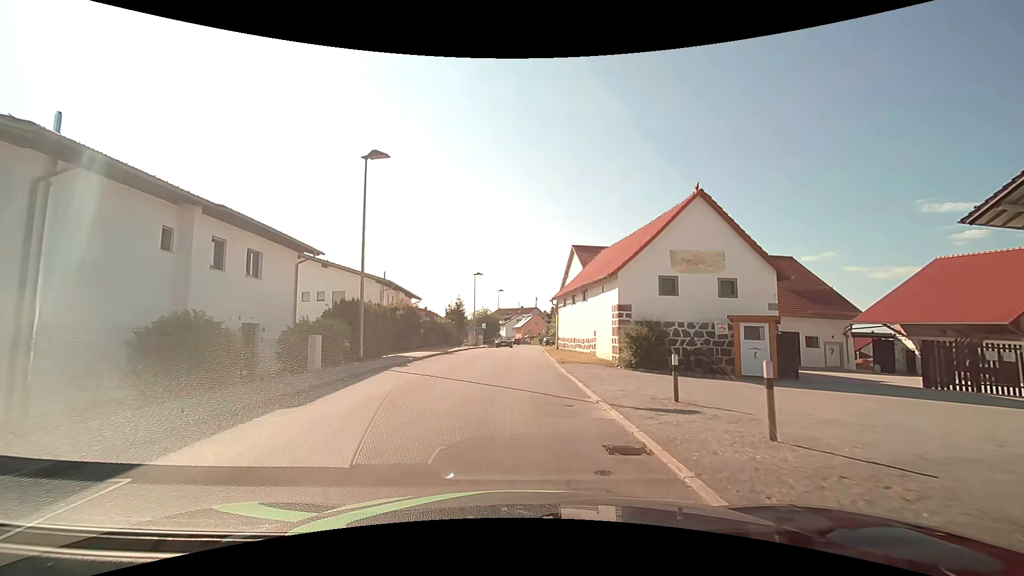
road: unclassified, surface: asphalt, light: Day
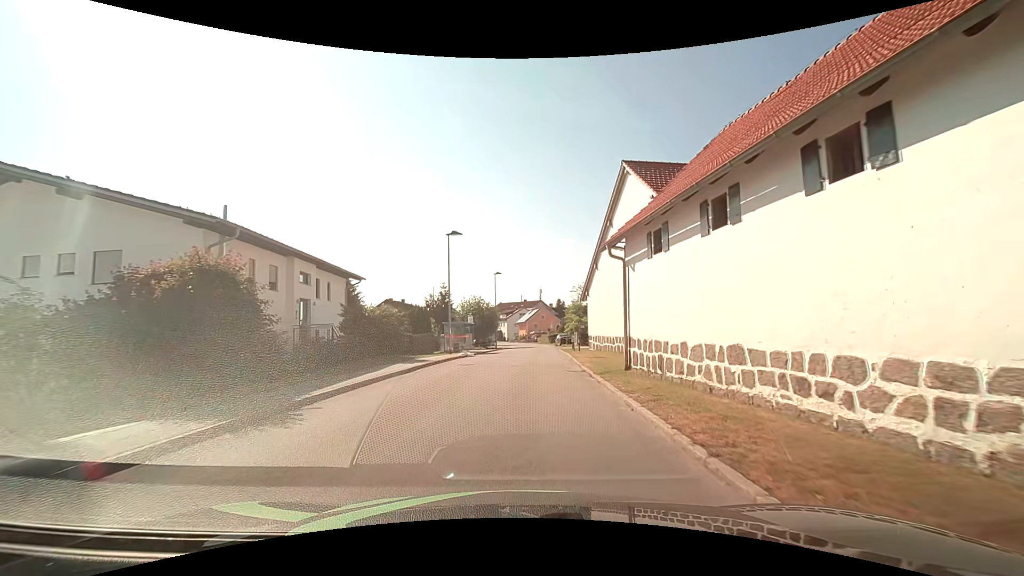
(0.0, +22.0) m; 0°
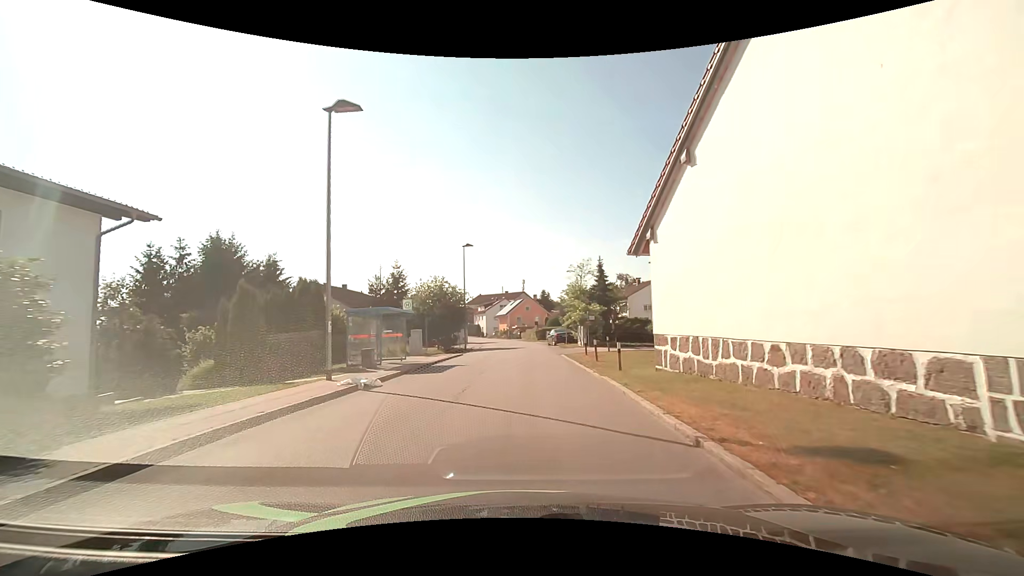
(+0.2, +18.4) m; +2°
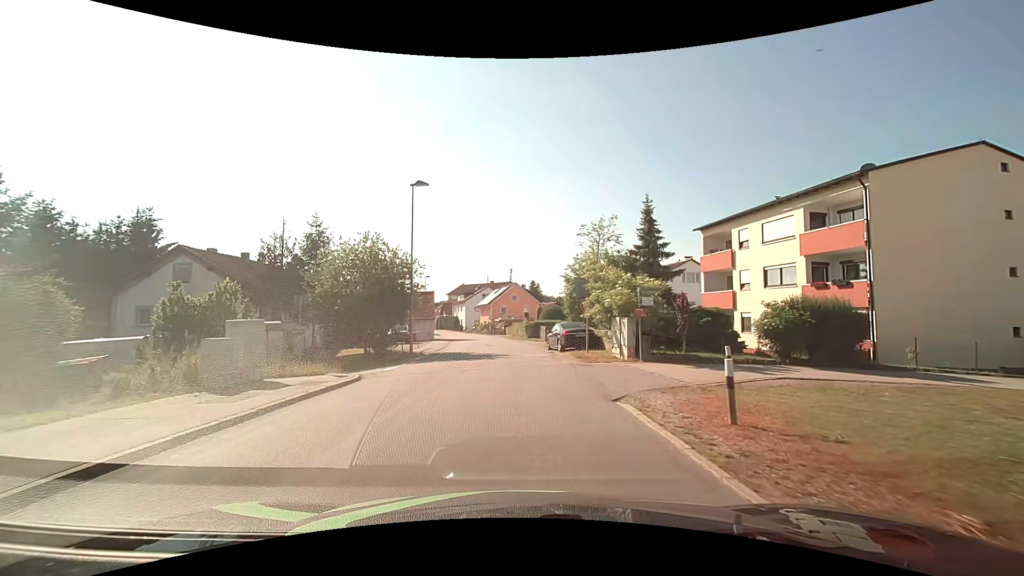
(+0.1, +18.5) m; +1°
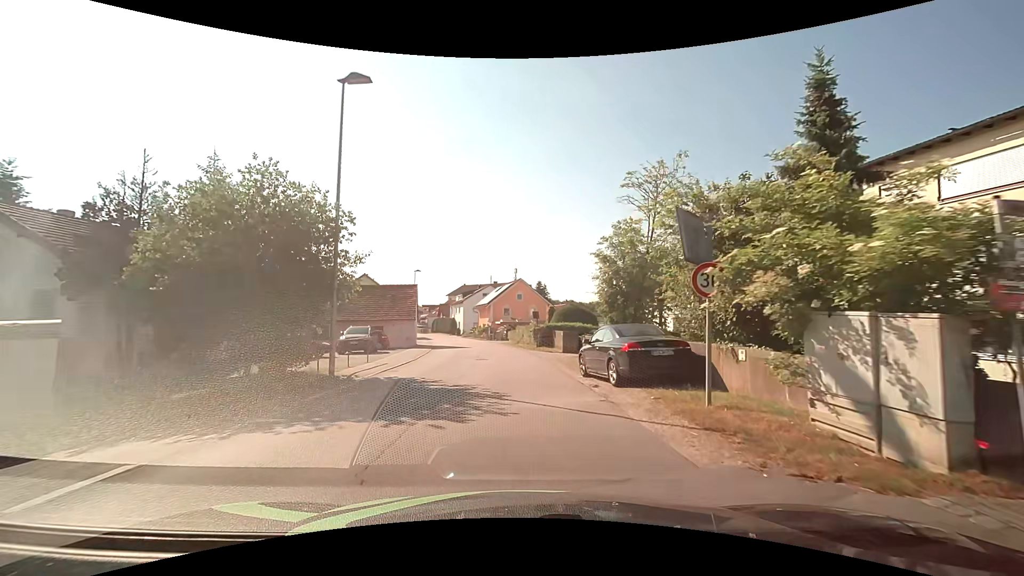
(-0.1, +12.8) m; -1°
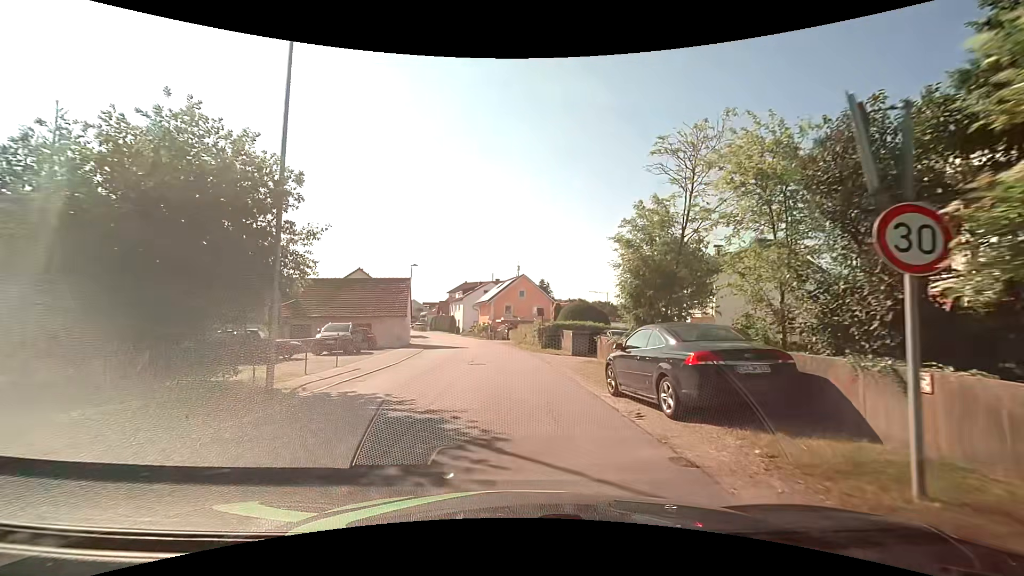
(0.0, +4.1) m; -1°
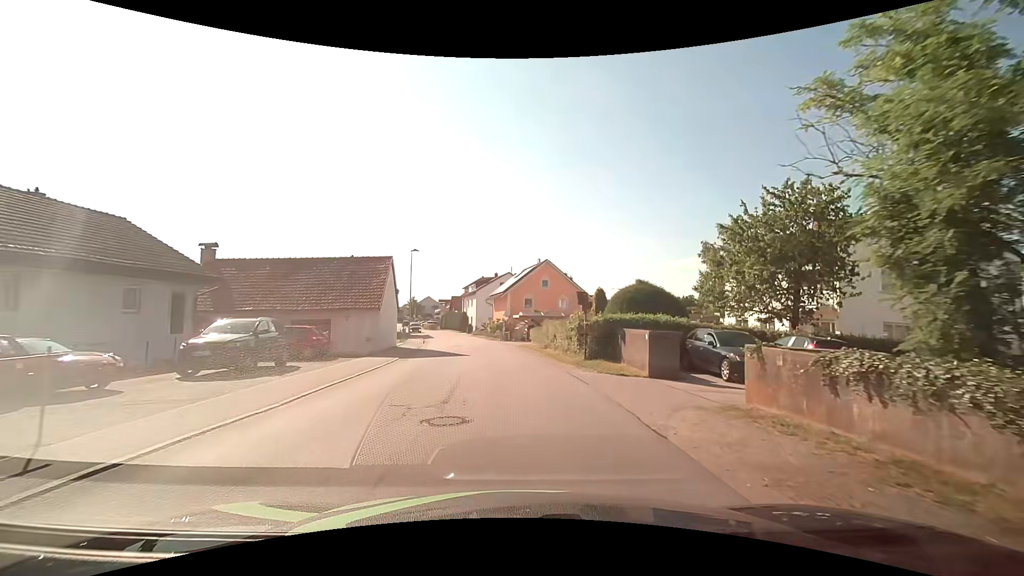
(0.0, +12.2) m; -2°
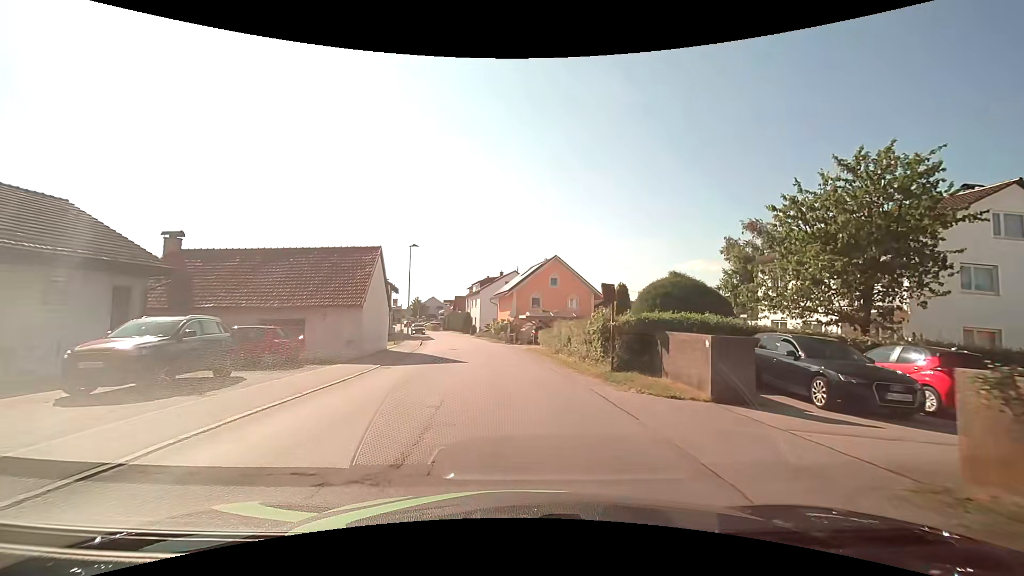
(0.0, +4.1) m; 0°
(0, +10) (-1, +20) (-1, +30) (-3, +40) (-5, +50) (-7, +59) (-9, +69) (-12, +79) (-15, +88) (-18, +98) m
